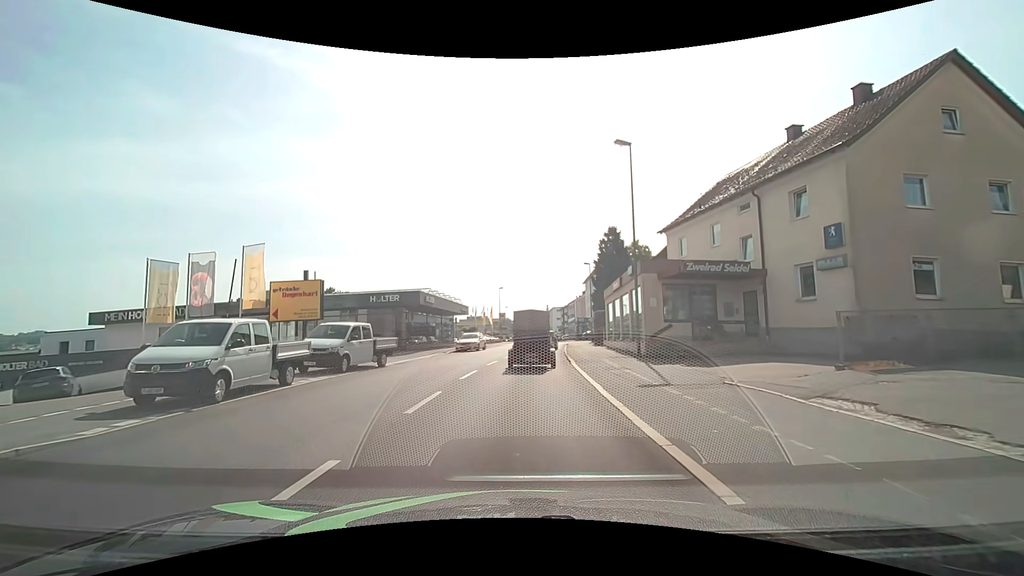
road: tertiary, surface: asphalt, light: Day
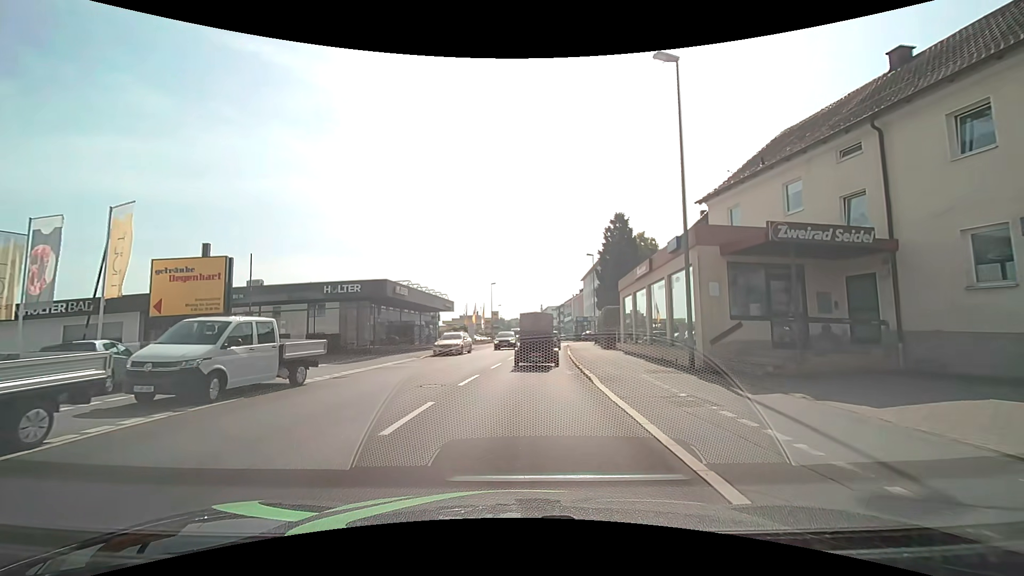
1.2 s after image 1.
(0.0, +7.8) m; 0°
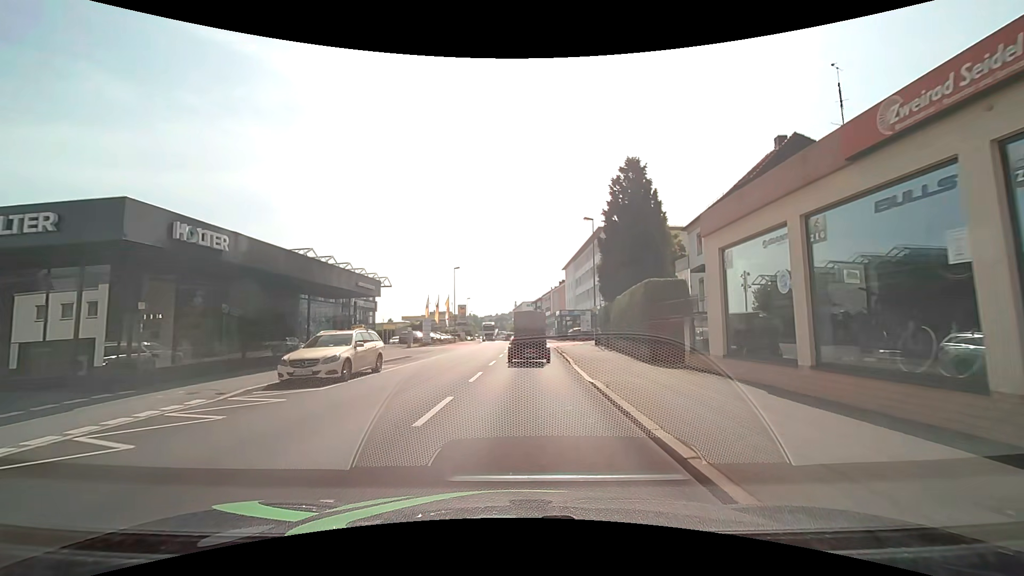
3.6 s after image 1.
(+0.4, +17.6) m; +3°
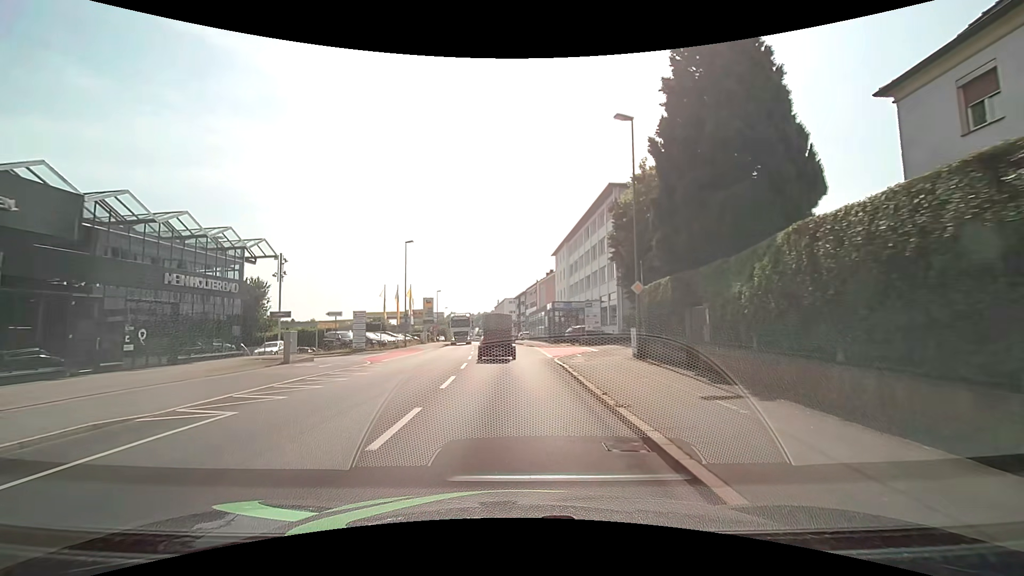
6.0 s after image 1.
(+0.4, +19.4) m; +2°
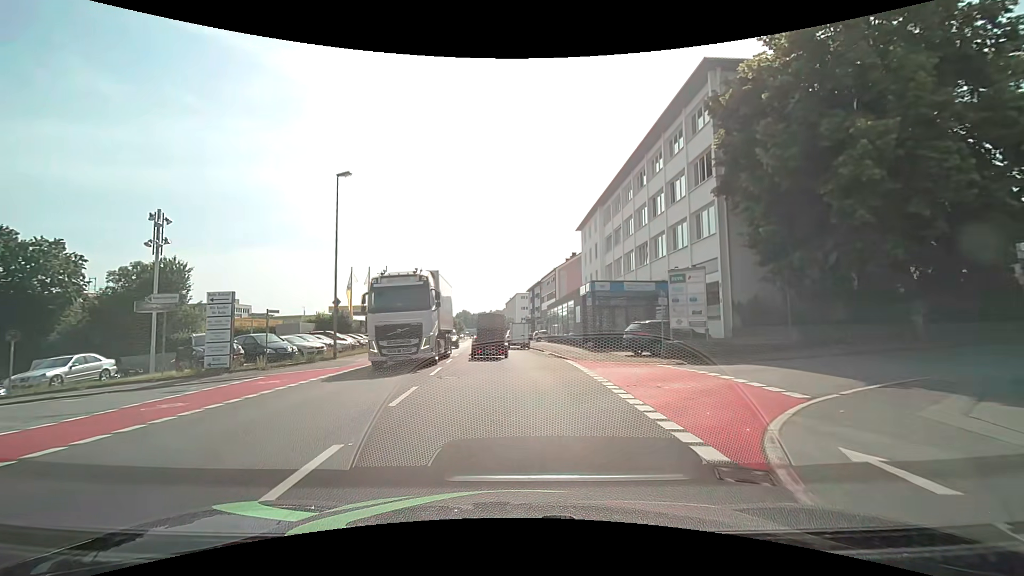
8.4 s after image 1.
(-0.2, +21.0) m; -1°
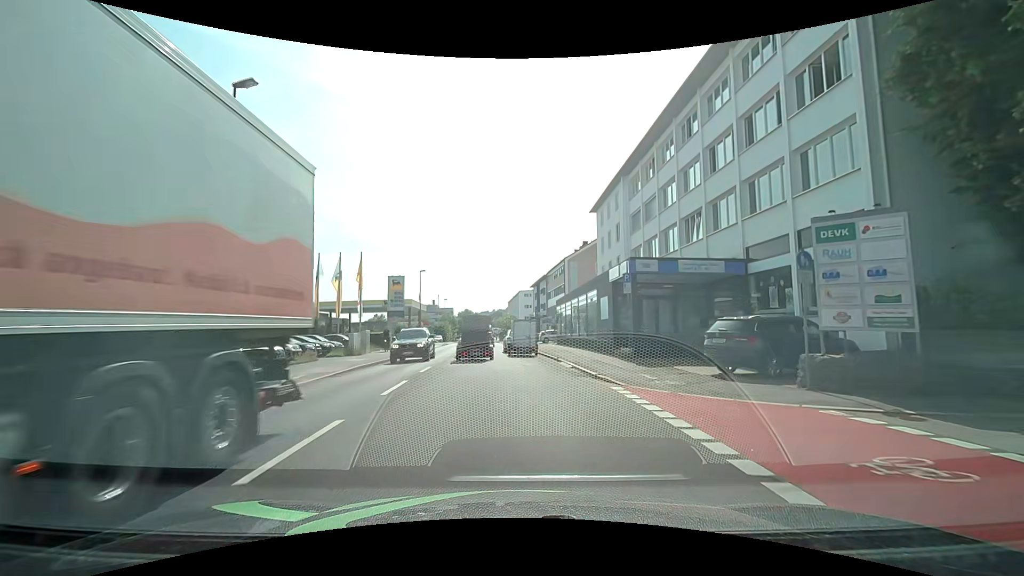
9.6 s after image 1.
(-0.1, +10.3) m; 0°
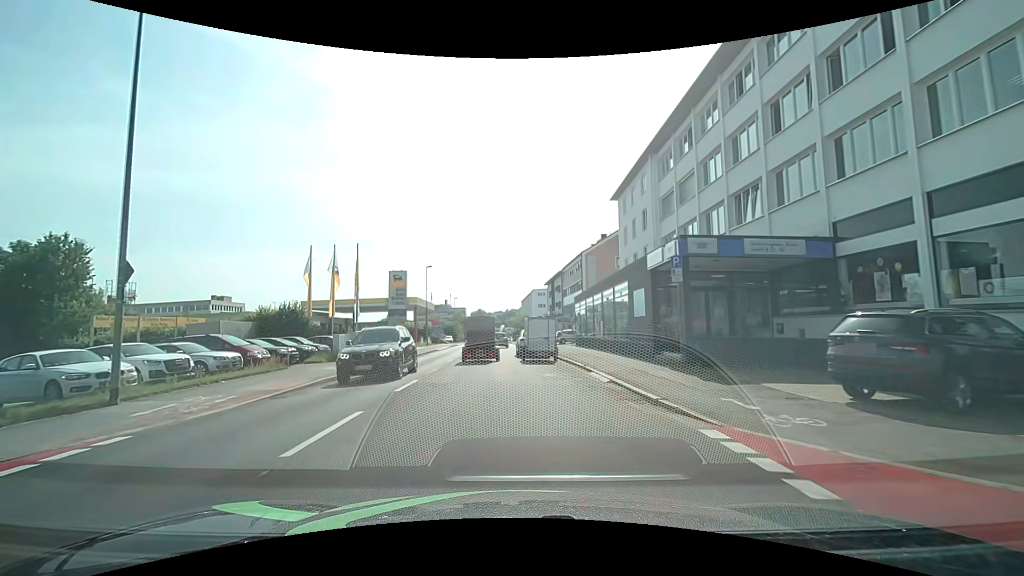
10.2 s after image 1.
(-0.1, +5.0) m; -1°
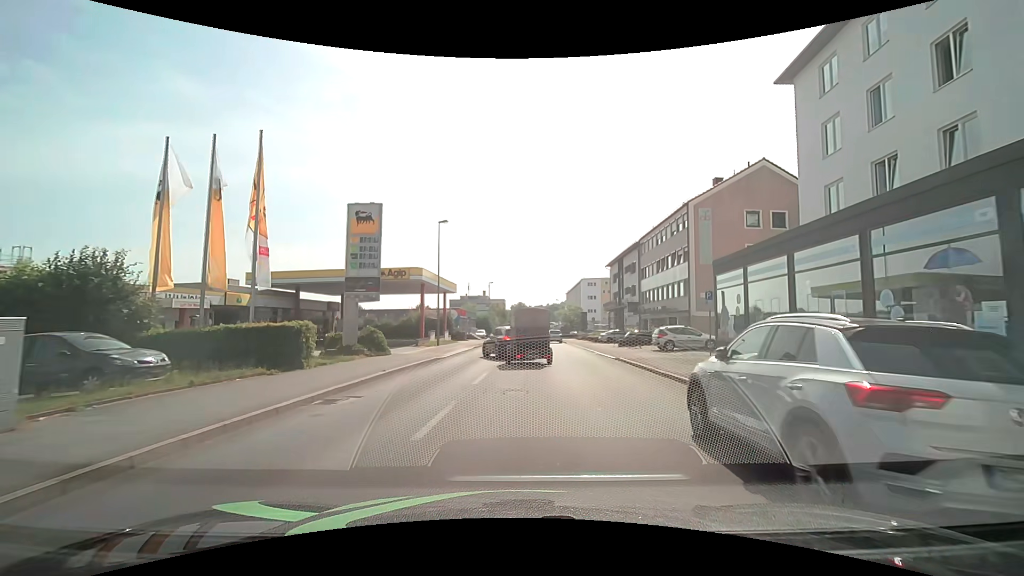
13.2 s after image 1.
(-1.8, +23.6) m; -4°
(0, +10) (+2, +20) (+3, +30) (+3, +40) (+3, +50) (+4, +60) (+4, +70) (+4, +80) (+4, +90) (+5, +100) m
